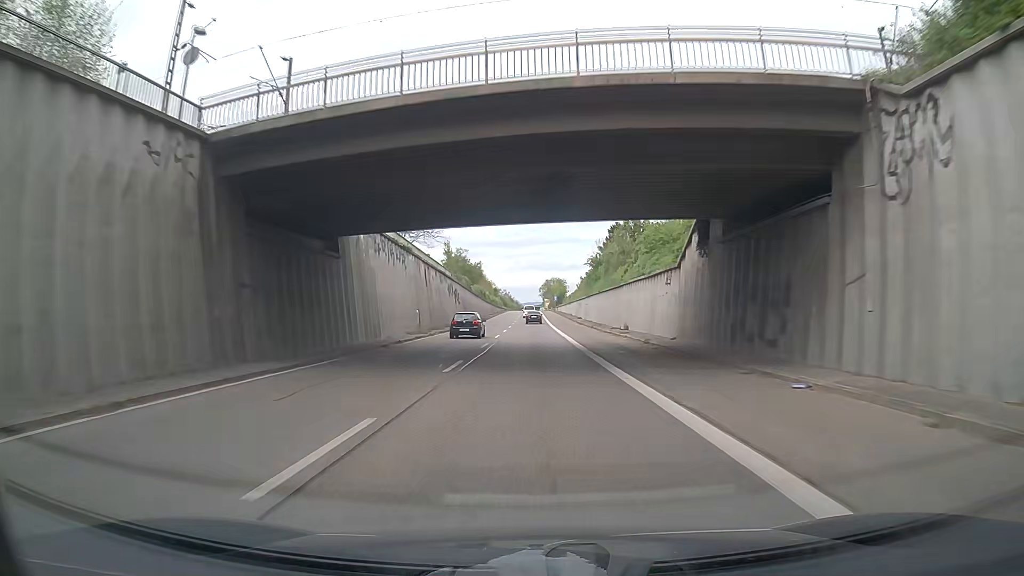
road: trunk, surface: asphalt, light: Day
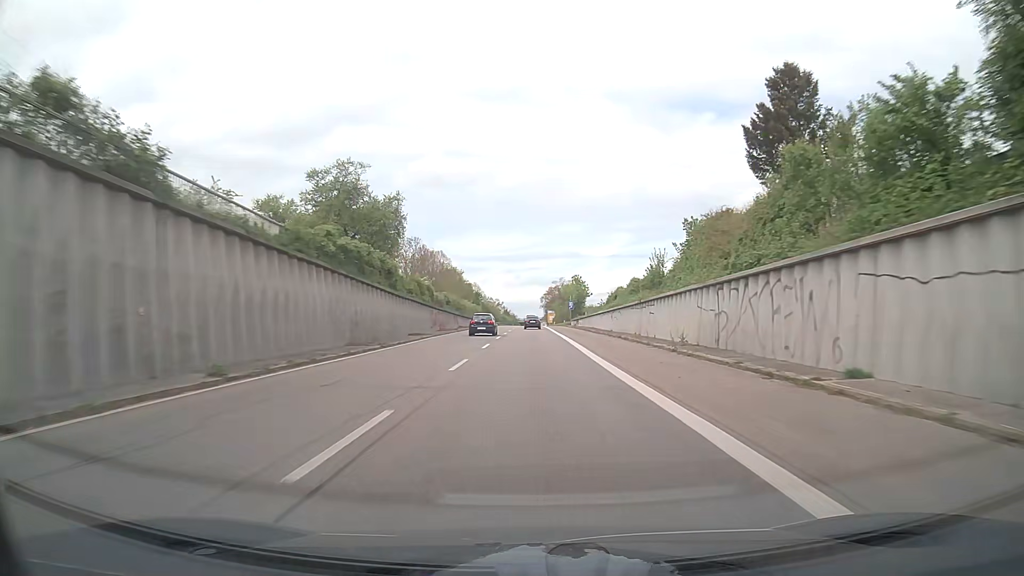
(+0.3, +79.6) m; 0°
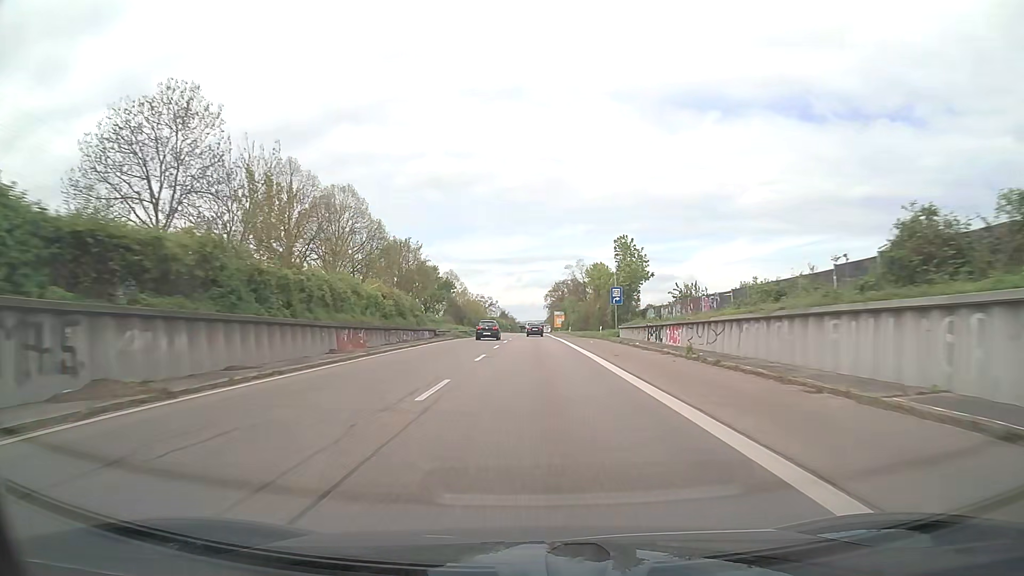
(-0.1, +63.1) m; 0°
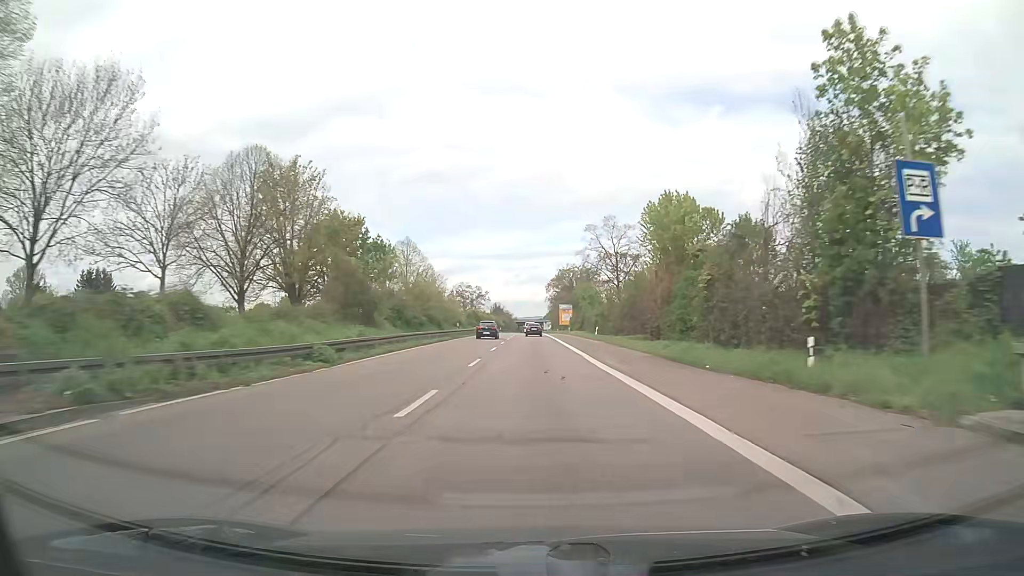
(0.0, +47.5) m; 0°
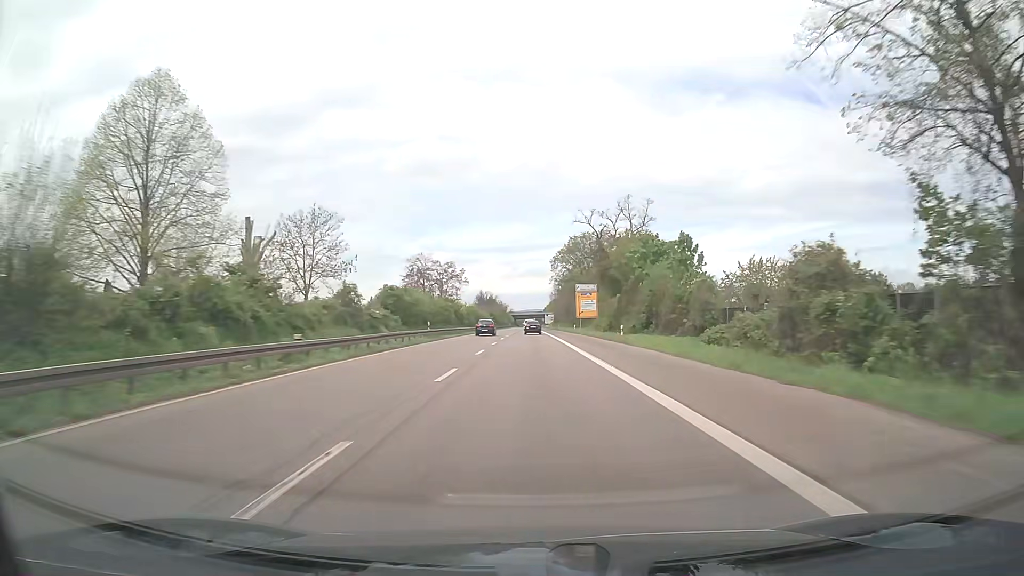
(+0.1, +63.9) m; 0°
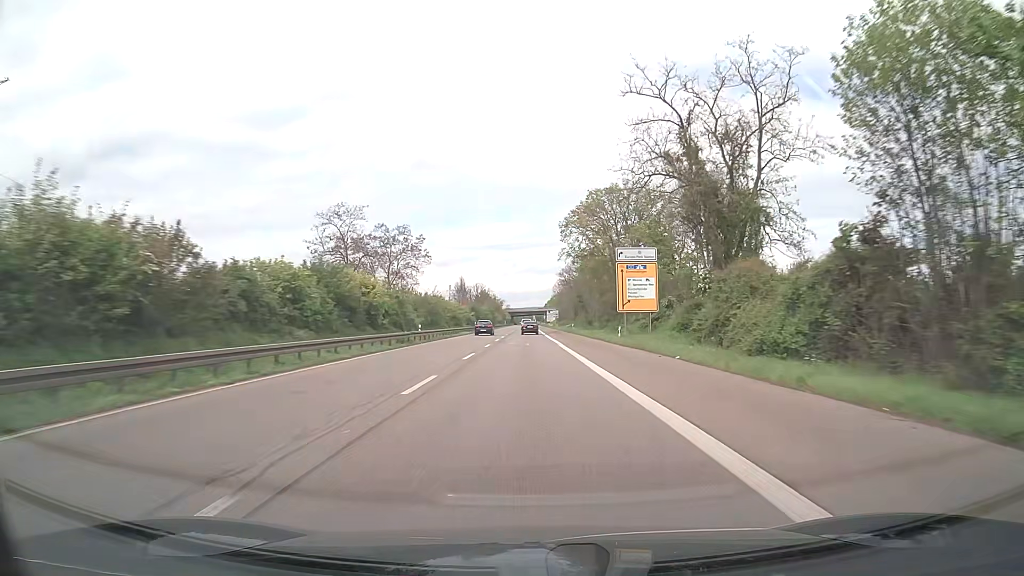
(0.0, +48.2) m; 0°
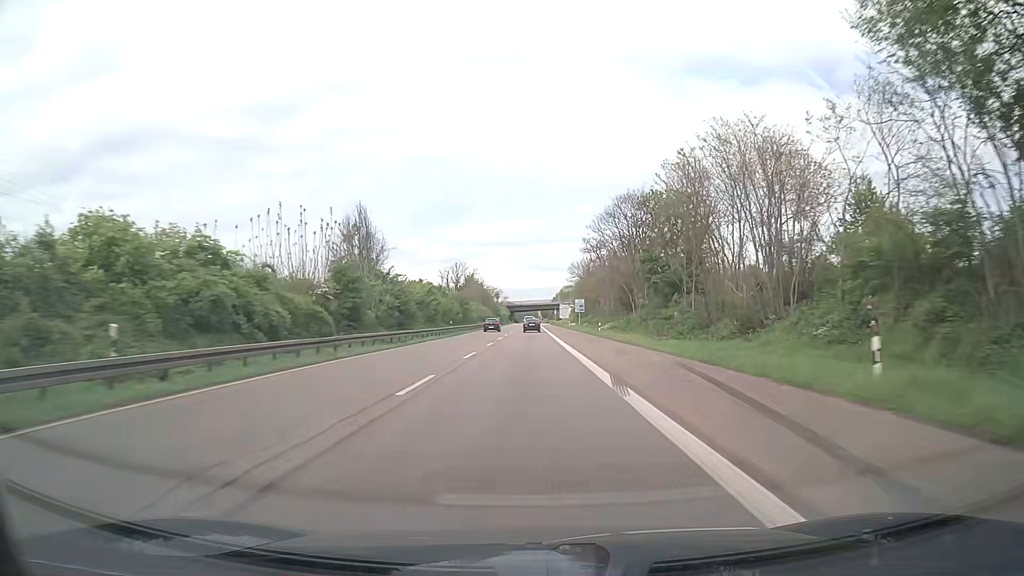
(-0.2, +80.6) m; 0°
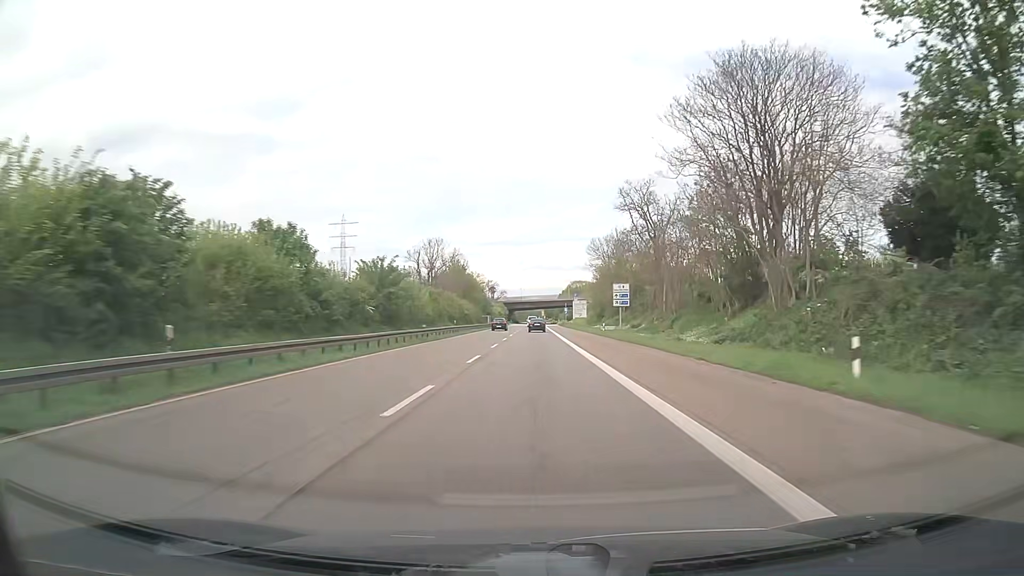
(-0.2, +48.5) m; 0°
(0, +10) (0, +20) (0, +30) (0, +40) (0, +50) (0, +60) (0, +70) (0, +80) (0, +90) (+1, +100) m
